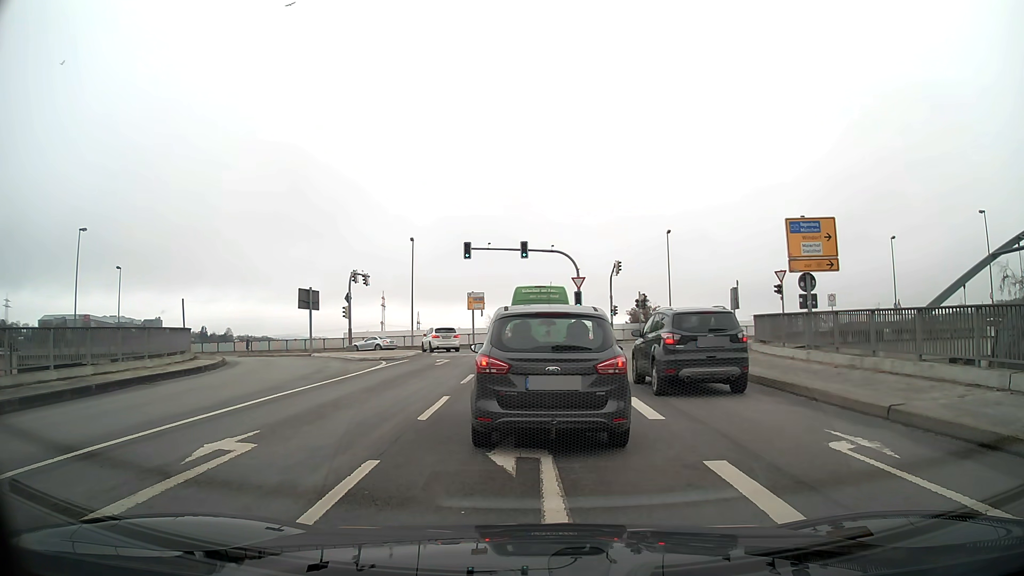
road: primary_link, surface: asphalt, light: Day
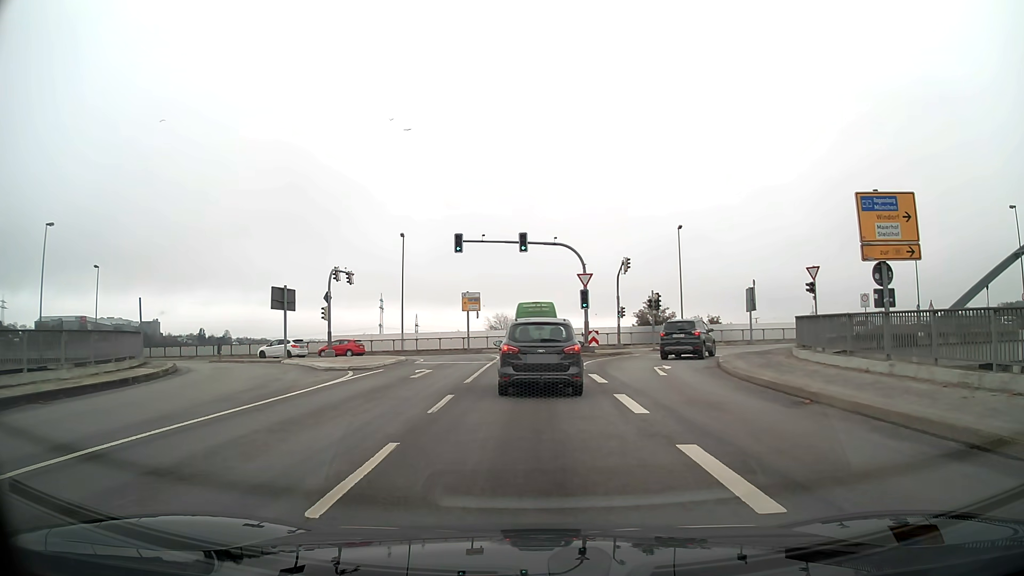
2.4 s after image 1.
(0.0, +5.1) m; -1°
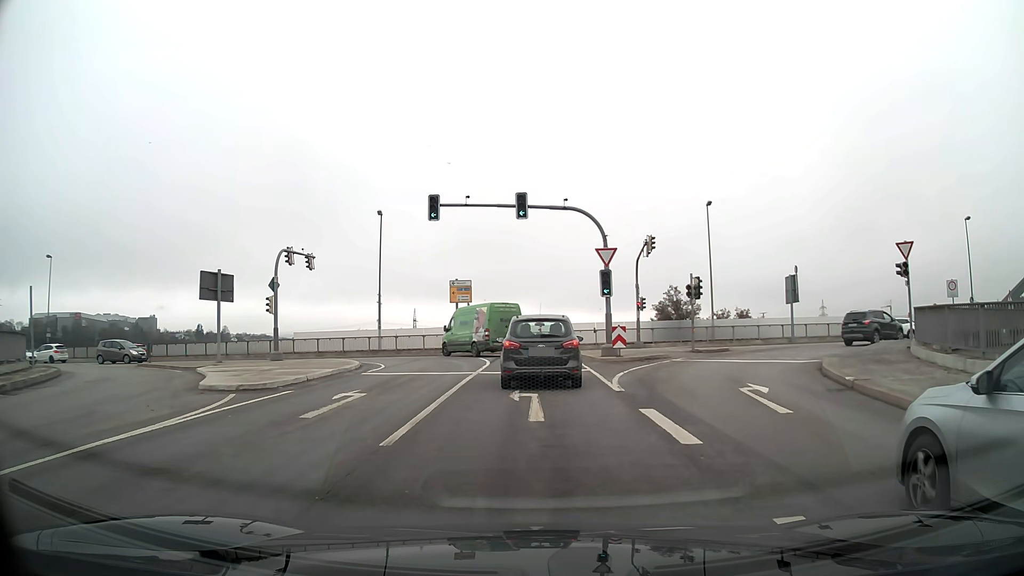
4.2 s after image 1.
(0.0, +9.5) m; 0°
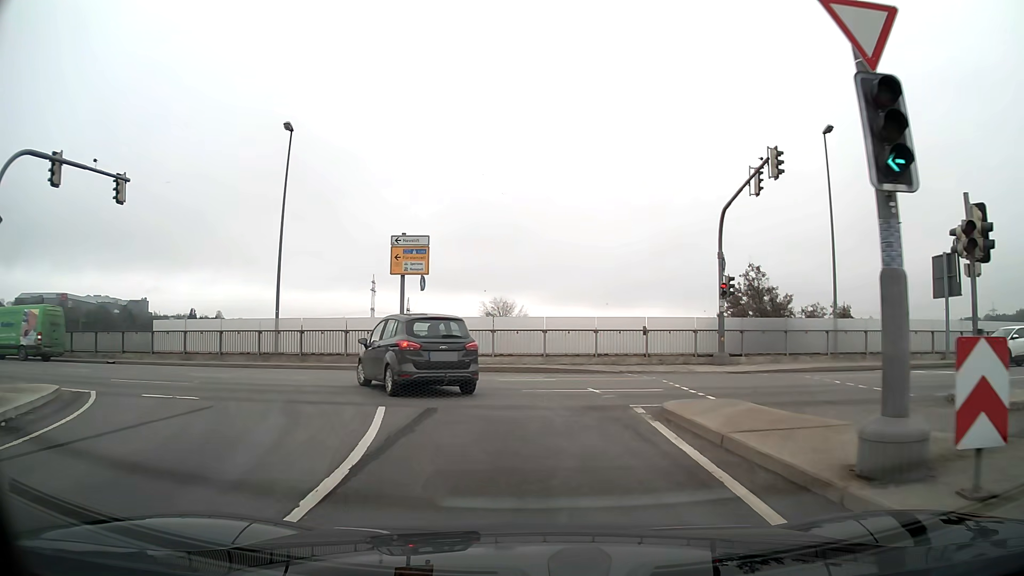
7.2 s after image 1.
(0.0, +20.3) m; 0°
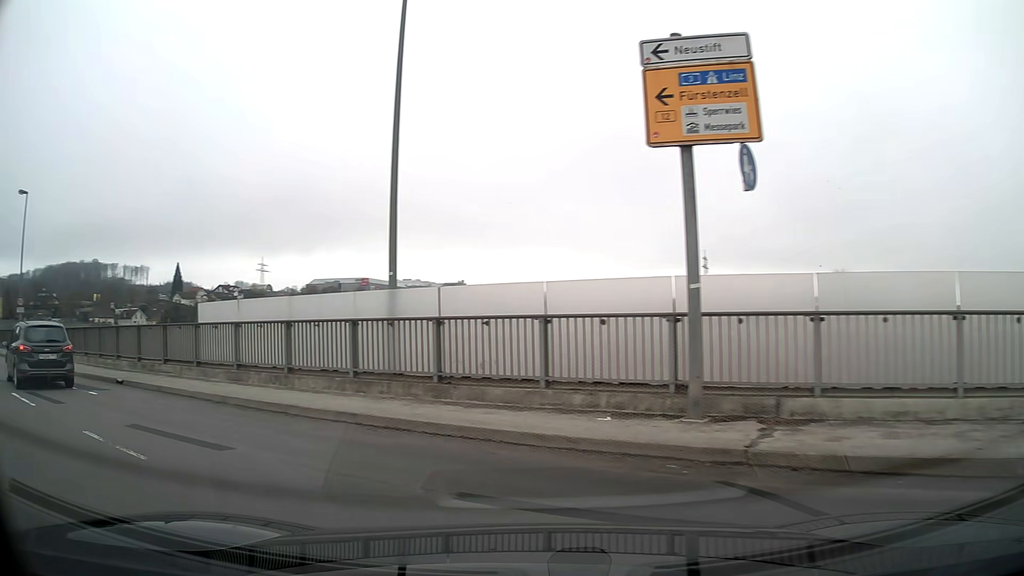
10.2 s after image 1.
(-2.9, +17.2) m; -37°
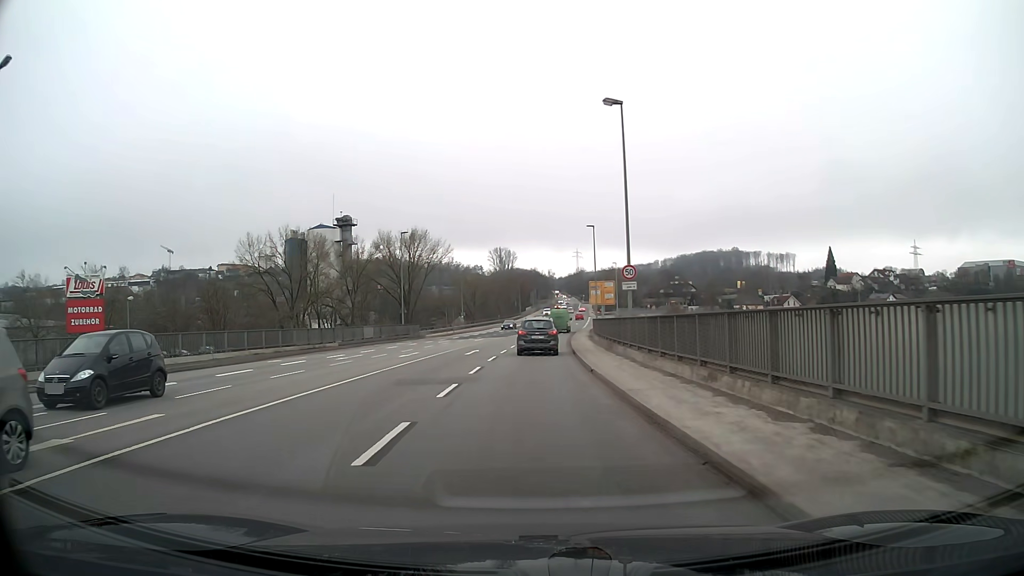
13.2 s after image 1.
(-10.1, +15.9) m; -47°
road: primary
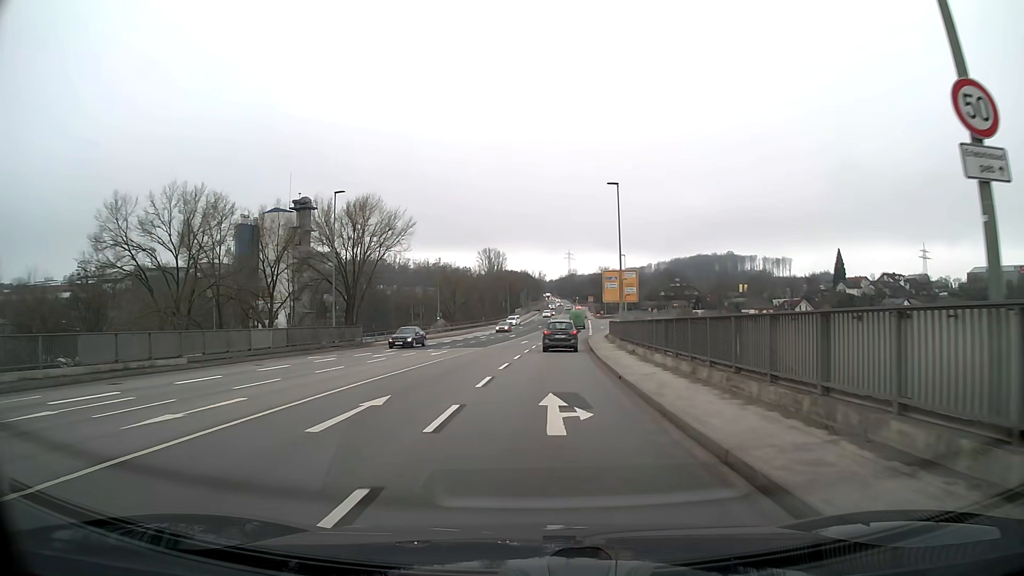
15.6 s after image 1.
(-0.2, +22.1) m; +1°
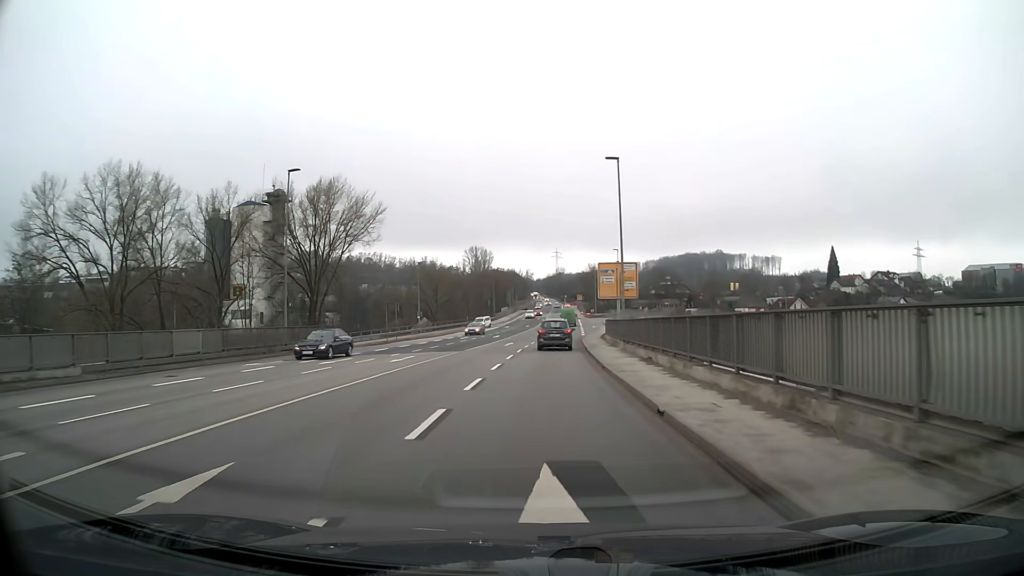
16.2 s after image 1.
(+0.1, +6.9) m; +1°
(0, +10) (0, +20) (+1, +30) (+1, +40) (+2, +50) (+2, +60) (+3, +70) (+4, +80) (+4, +90) (+5, +100) m
